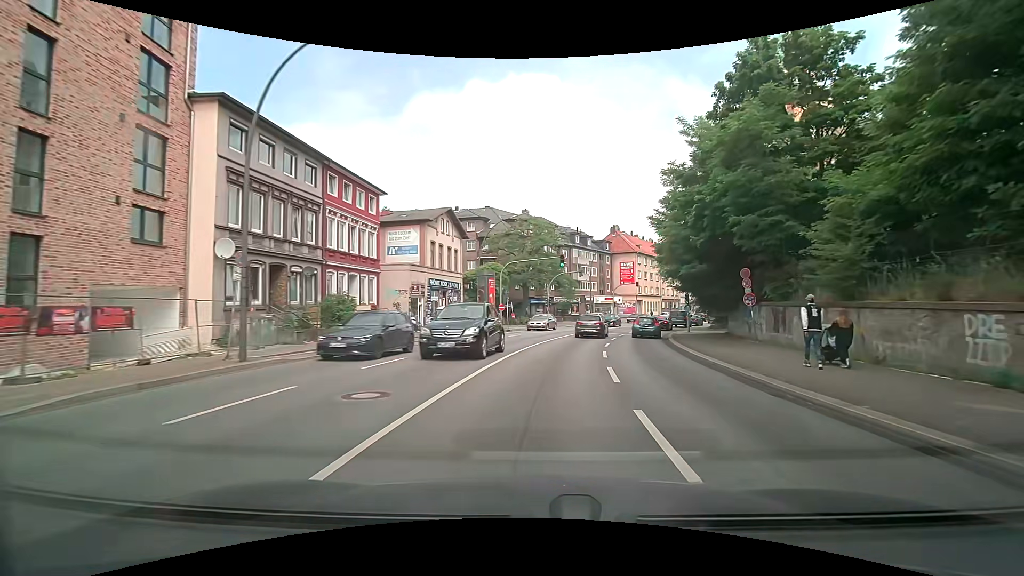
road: secondary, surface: asphalt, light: Day
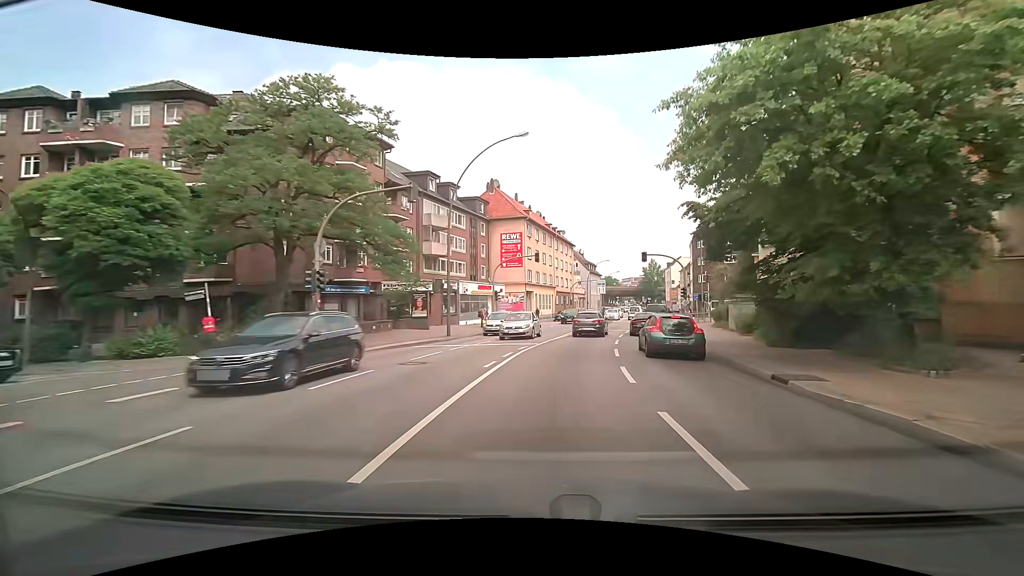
(+4.5, +37.5) m; +13°
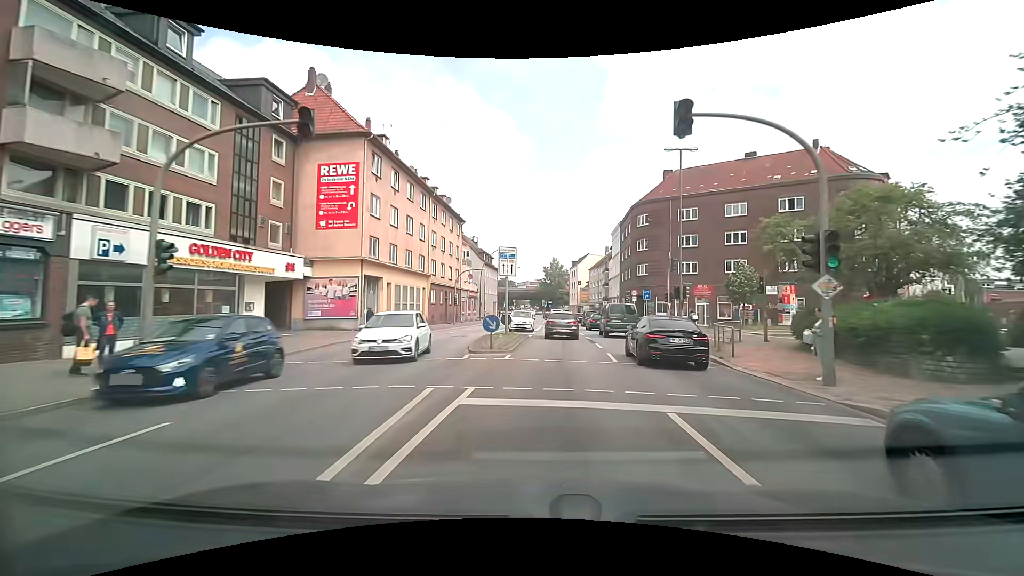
(+3.4, +30.0) m; +12°
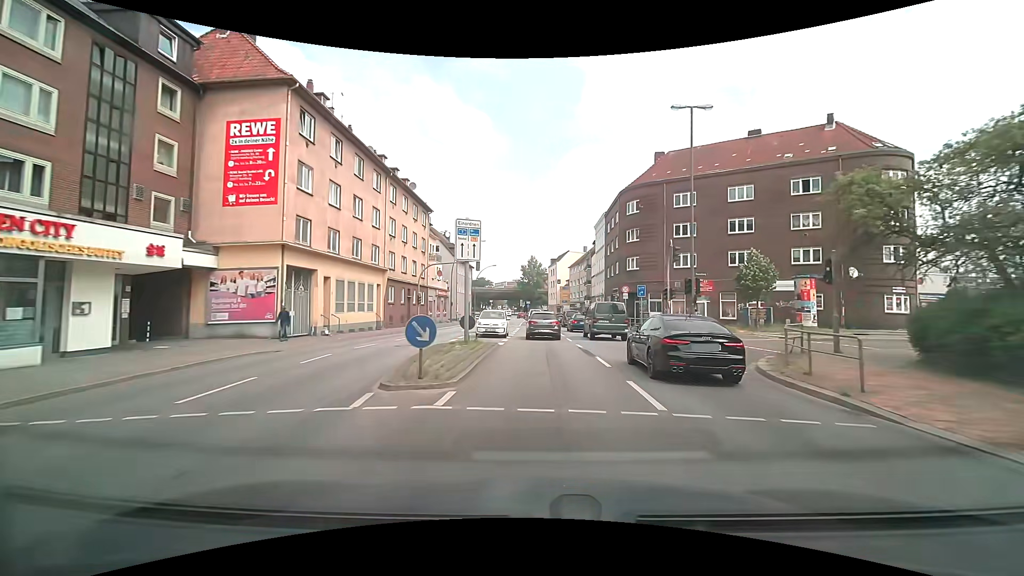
(+0.3, +7.5) m; +3°
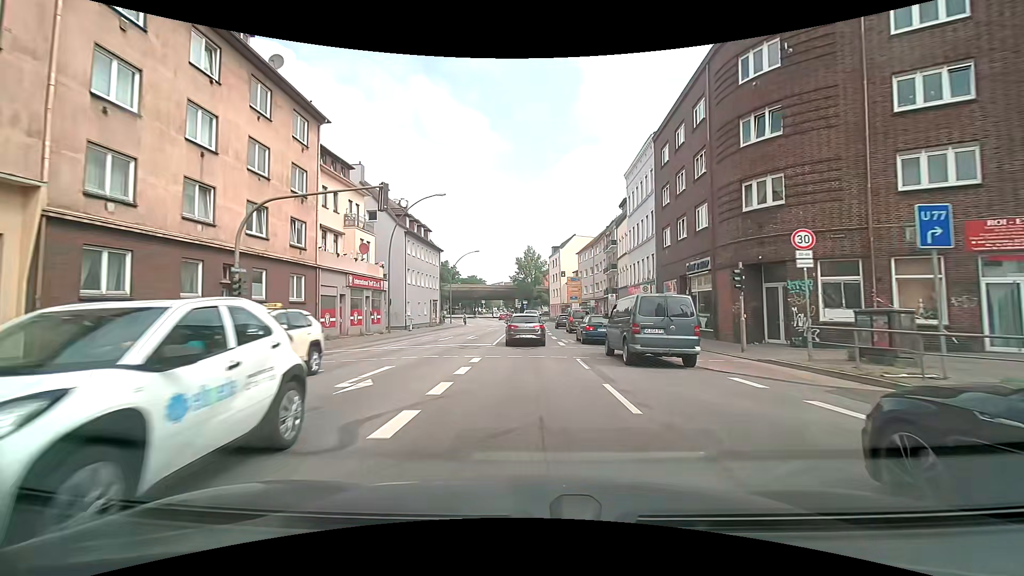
(+0.4, +29.9) m; 0°
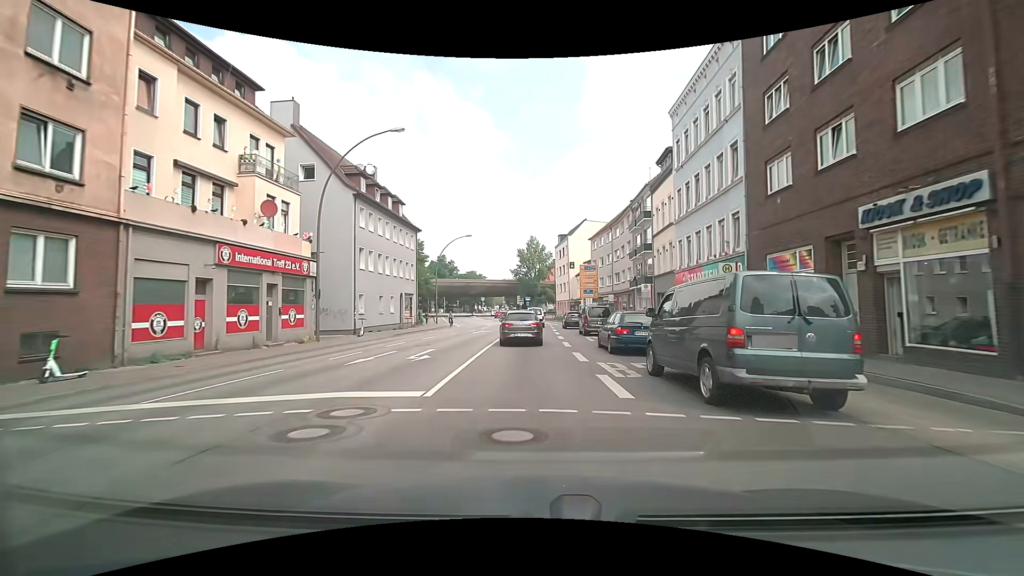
(-0.1, +15.0) m; 0°
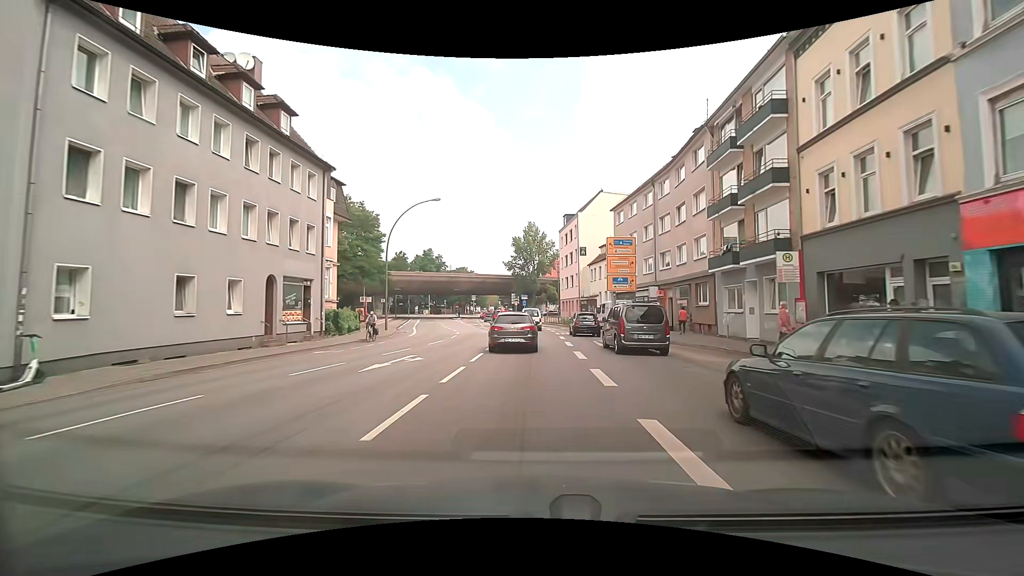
(-0.2, +22.6) m; 0°
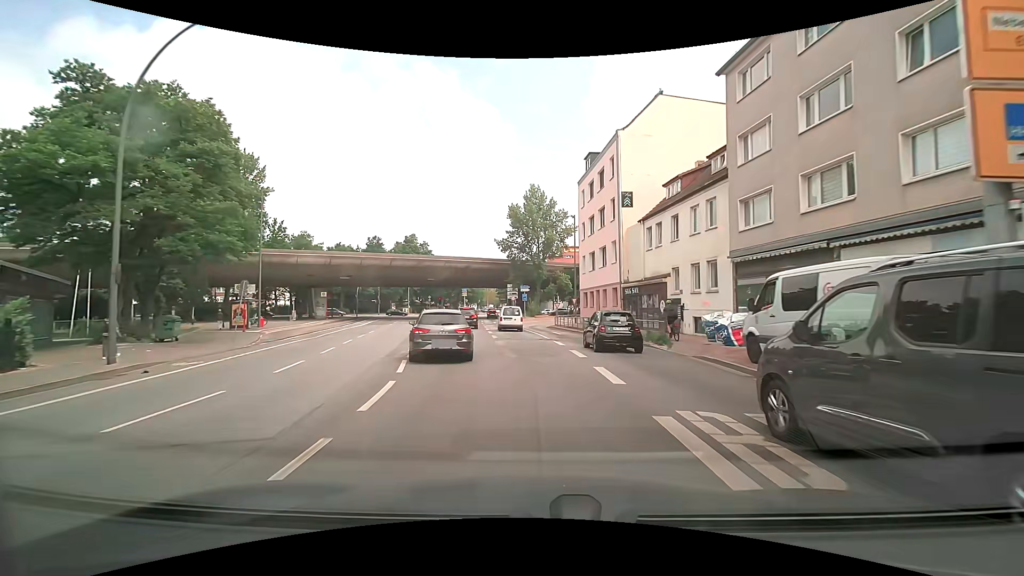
(+0.1, +29.9) m; -1°
